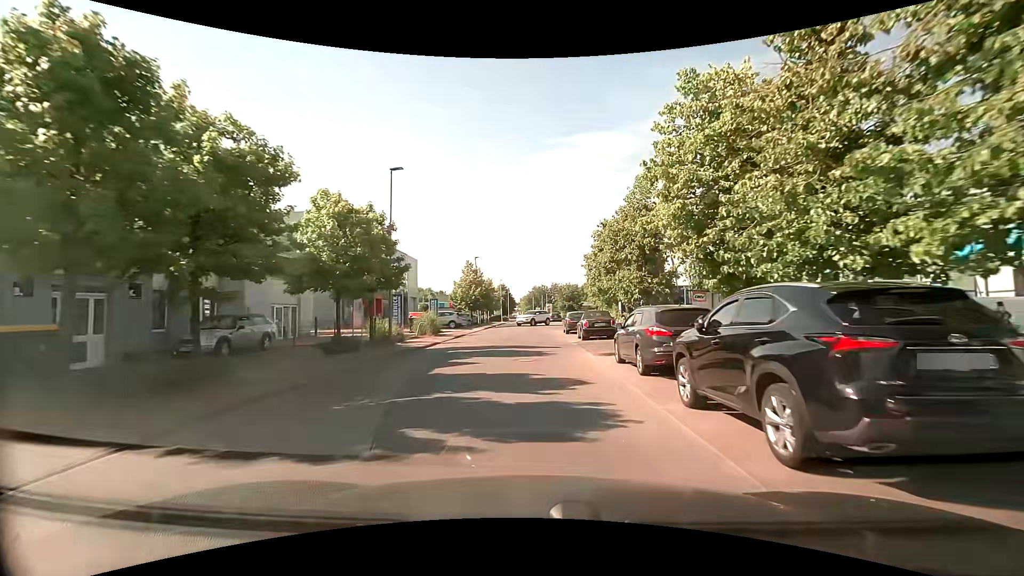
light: Day
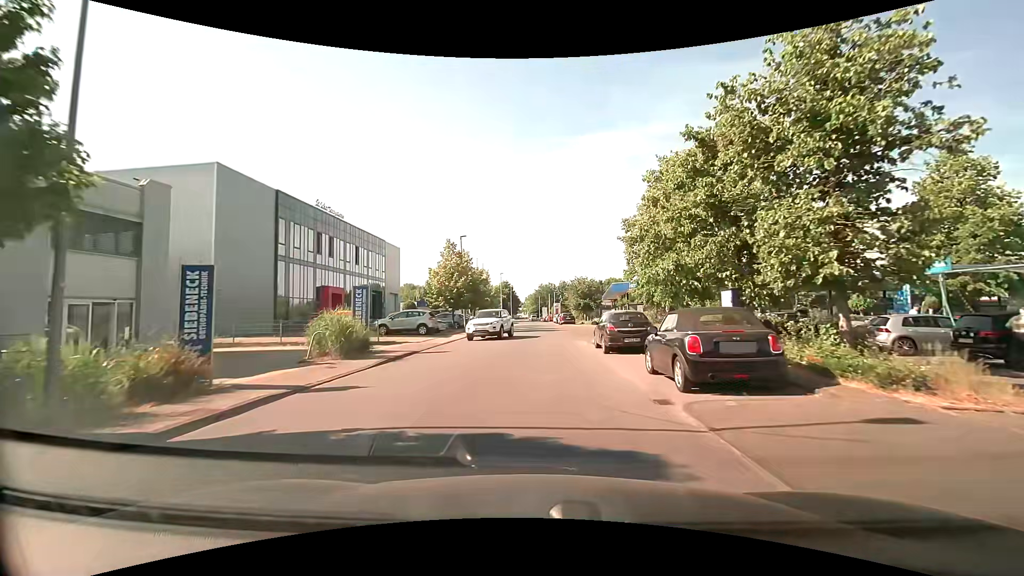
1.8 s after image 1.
(0.0, +15.3) m; -1°
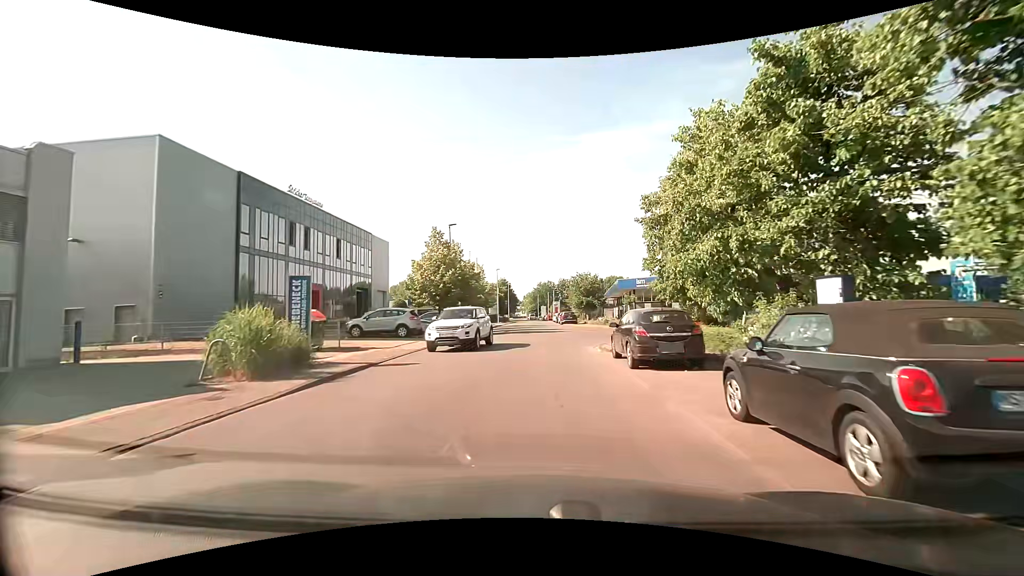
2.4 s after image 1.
(+0.1, +4.8) m; 0°
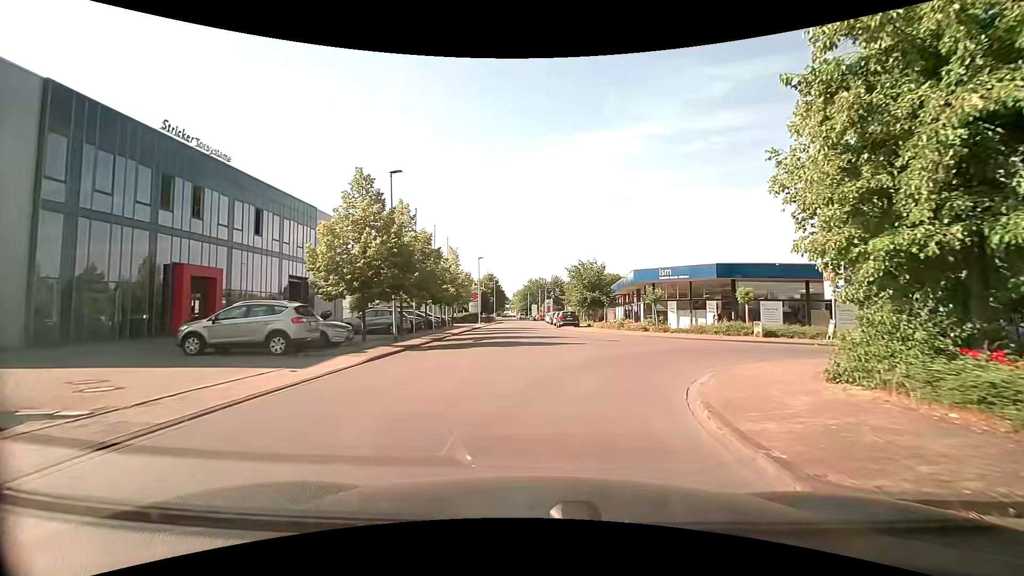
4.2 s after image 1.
(+0.2, +13.0) m; +2°
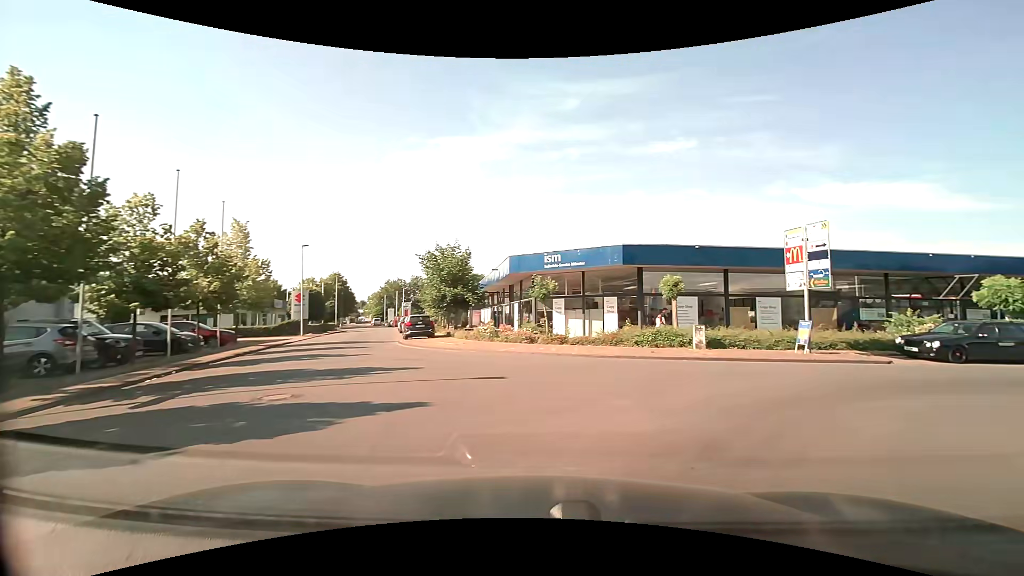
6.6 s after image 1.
(+1.0, +12.3) m; +15°
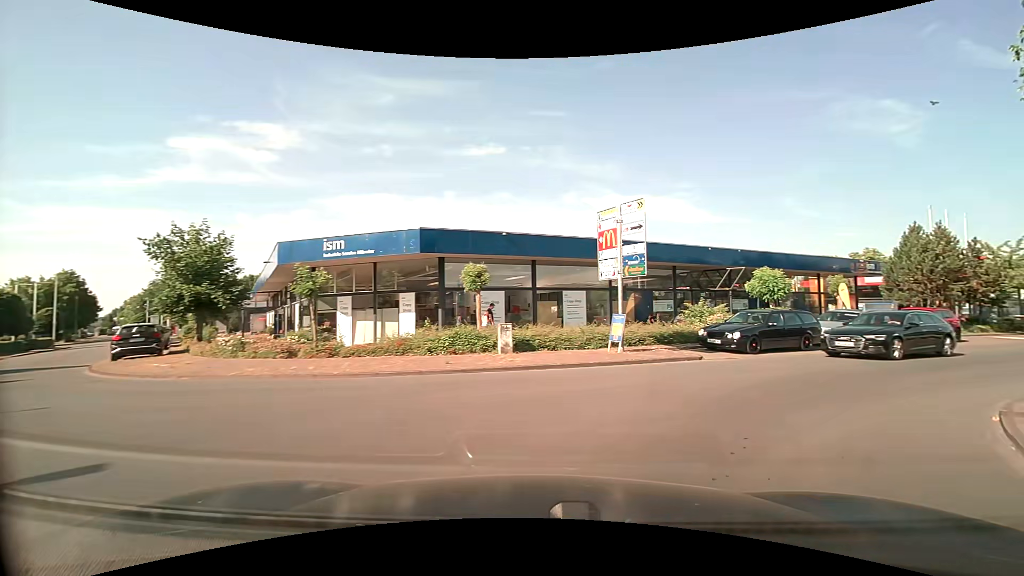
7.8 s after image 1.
(+0.8, +4.8) m; +21°
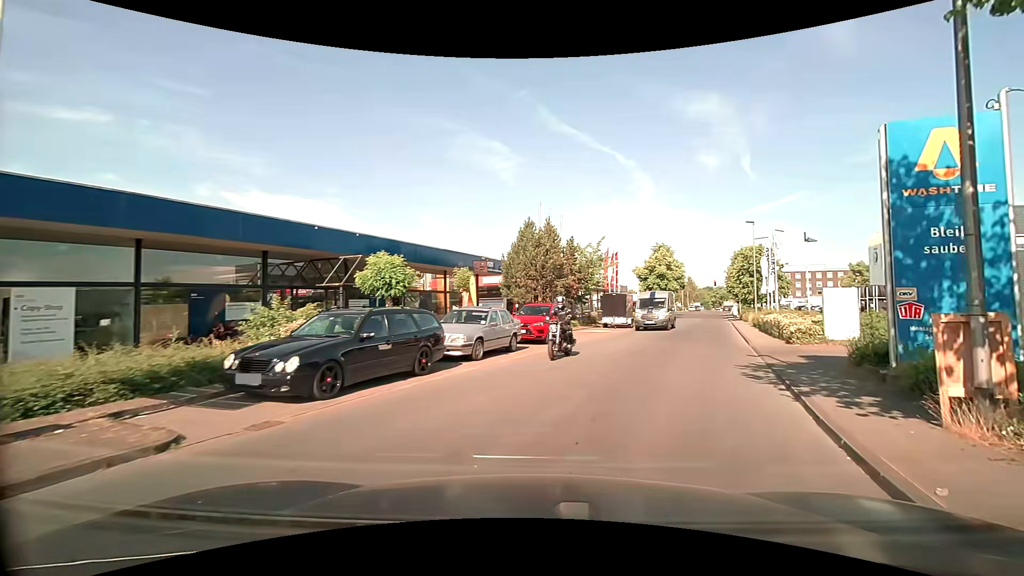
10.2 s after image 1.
(+3.4, +8.9) m; +39°
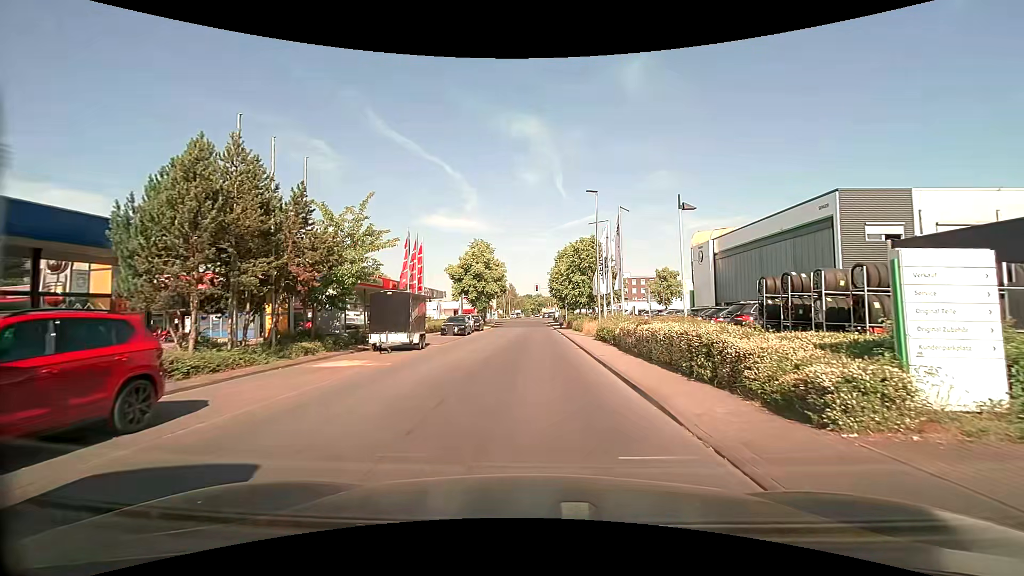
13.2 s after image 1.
(+3.7, +14.5) m; +20°
(0, +10) (0, +20) (0, +30) (0, +40) (0, +50) (0, +60) (0, +70) (0, +80) (0, +90) (+3, +99) m
